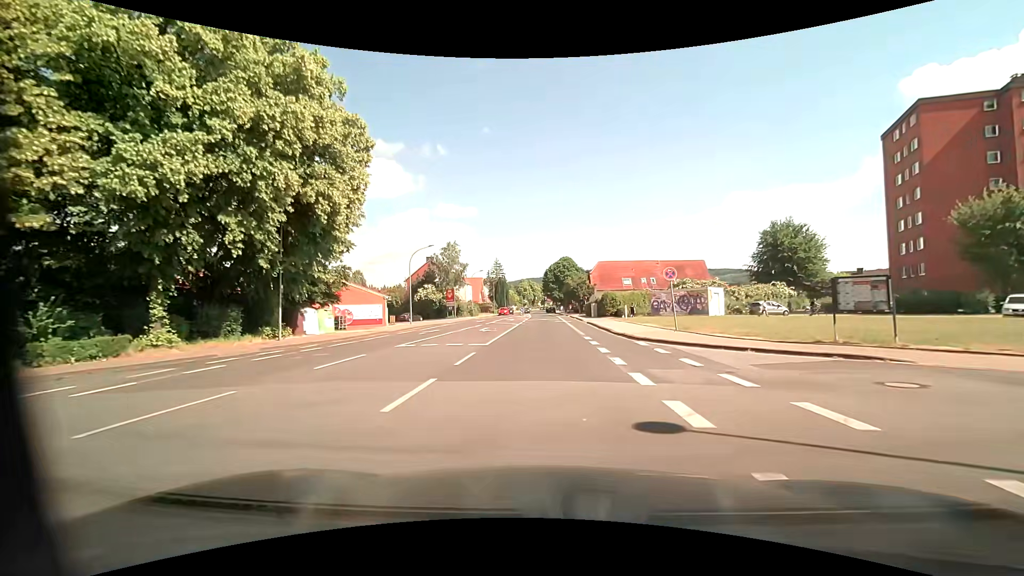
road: tertiary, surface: asphalt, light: Day
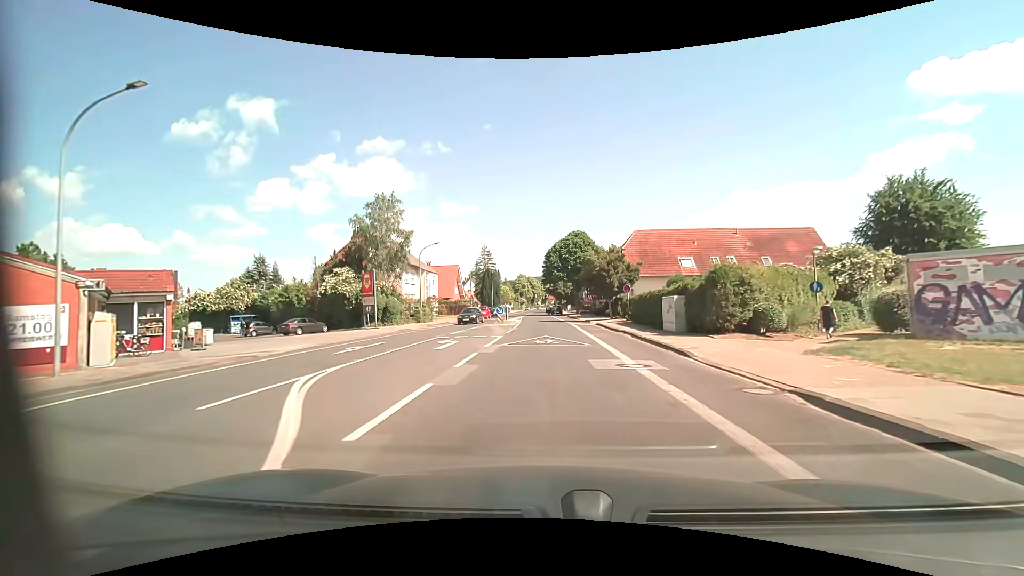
(-0.2, +36.0) m; 0°
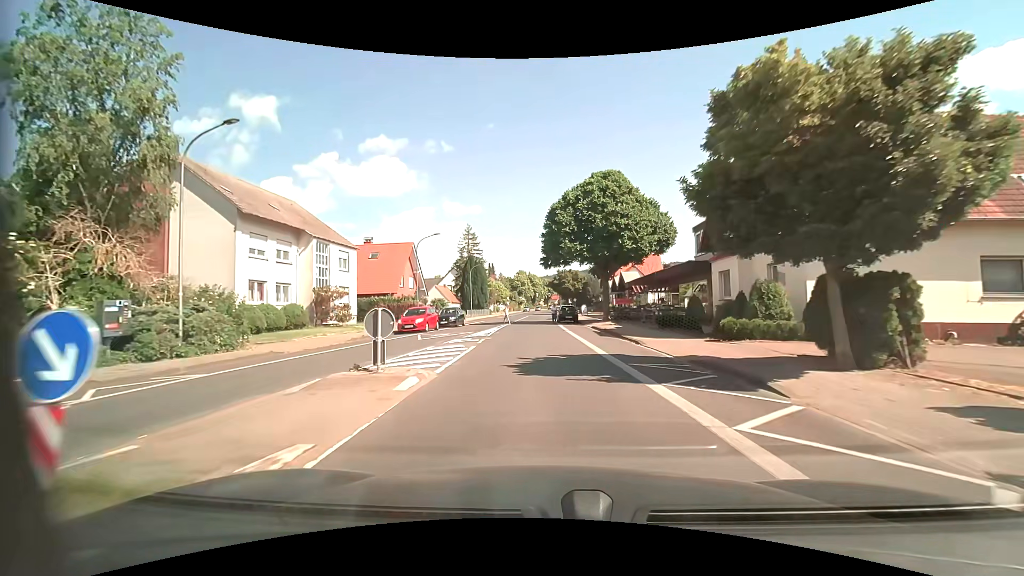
(+0.1, +32.6) m; 0°
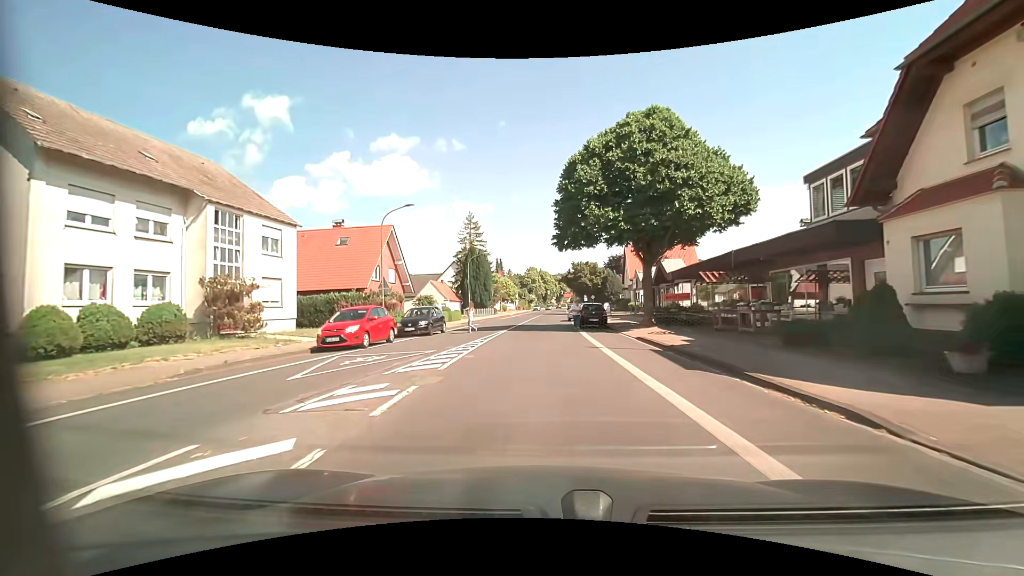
(-0.2, +12.1) m; -1°
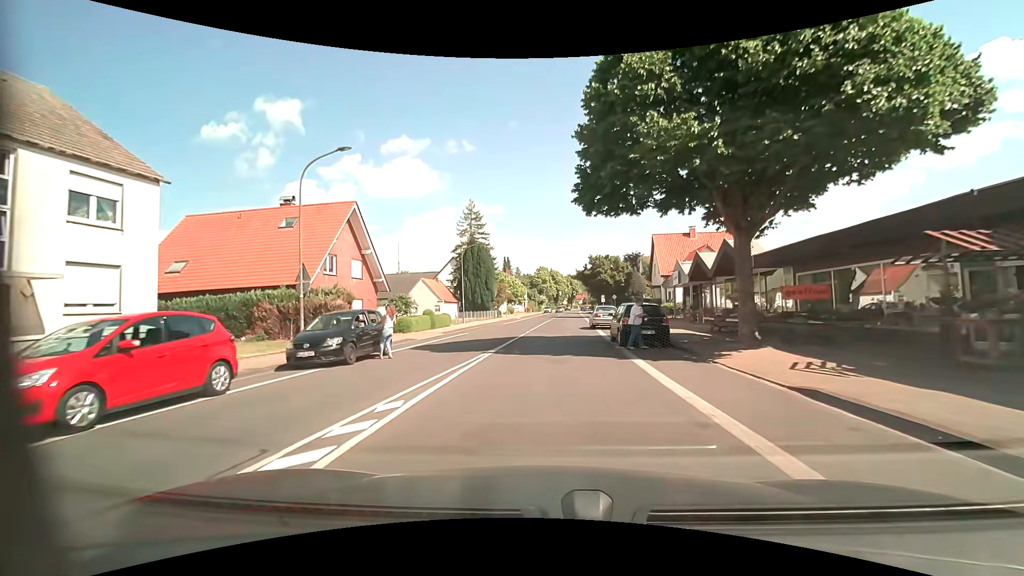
(-0.2, +11.9) m; -1°
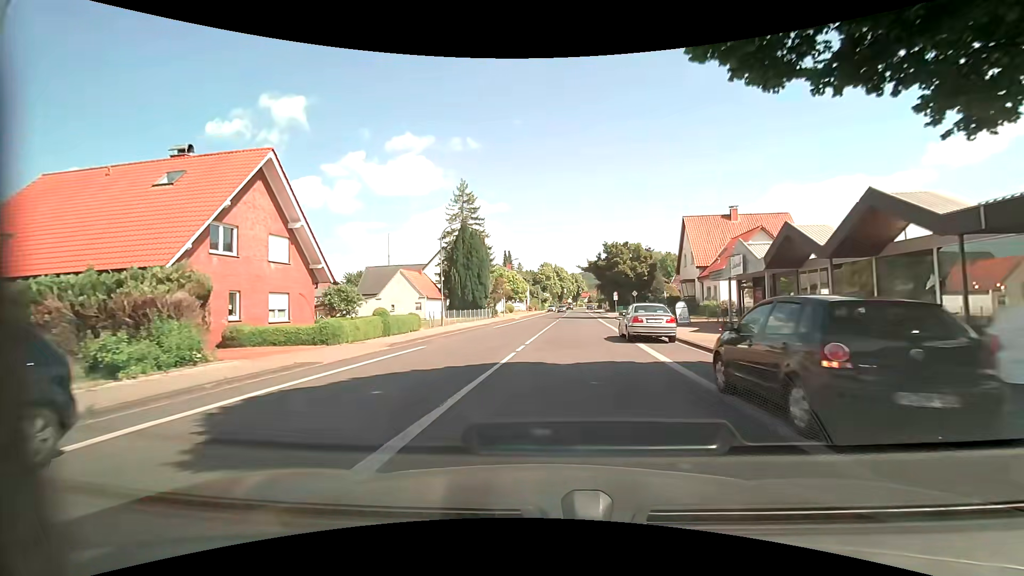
(-0.1, +11.6) m; -1°
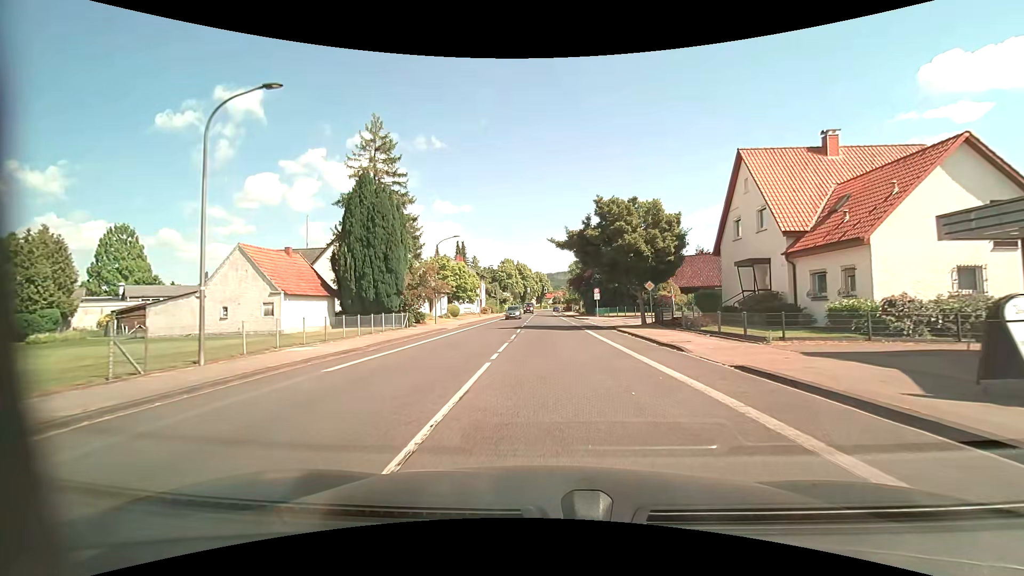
(+1.1, +22.6) m; +5°
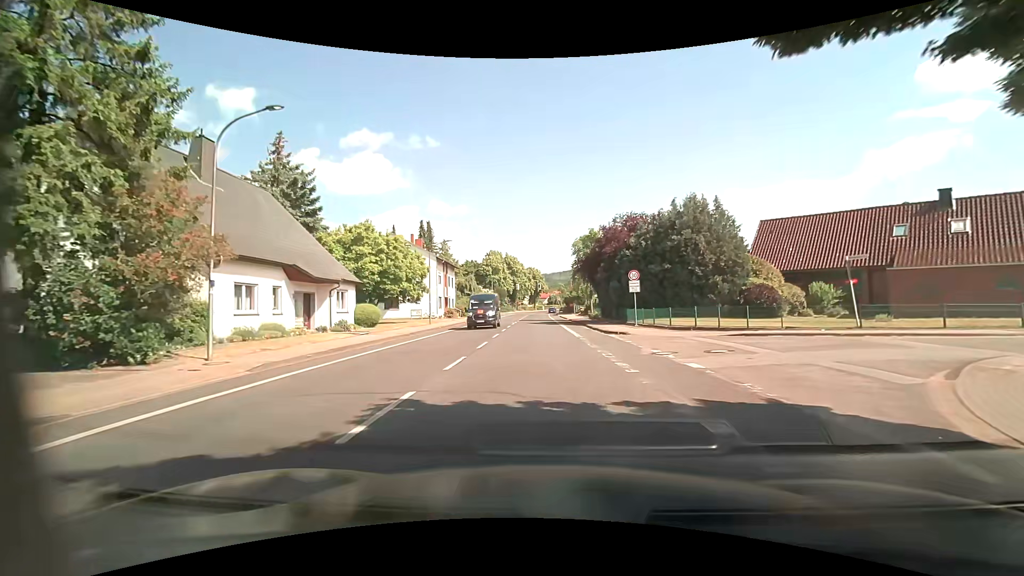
(+0.2, +29.0) m; 0°
